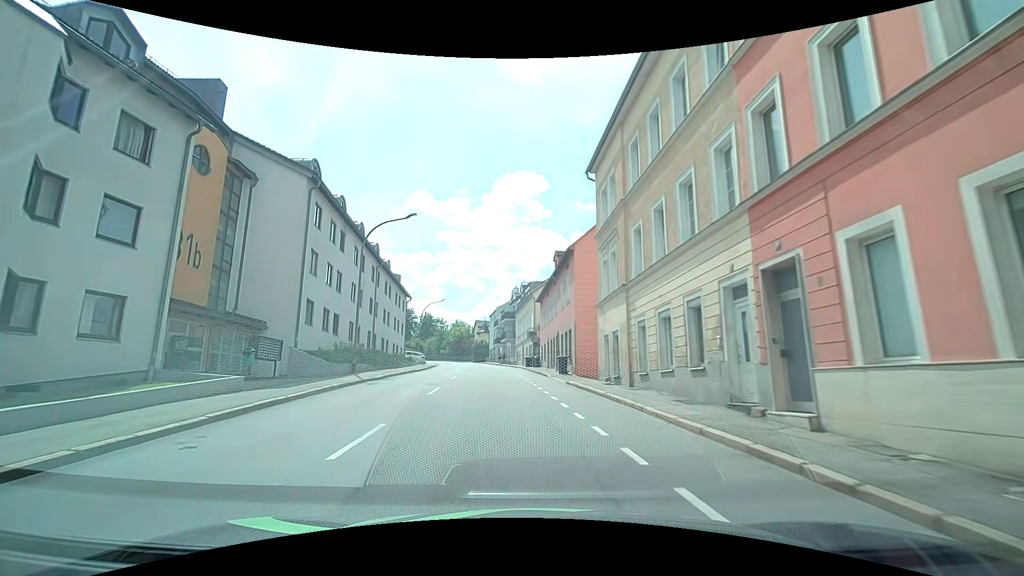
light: Day
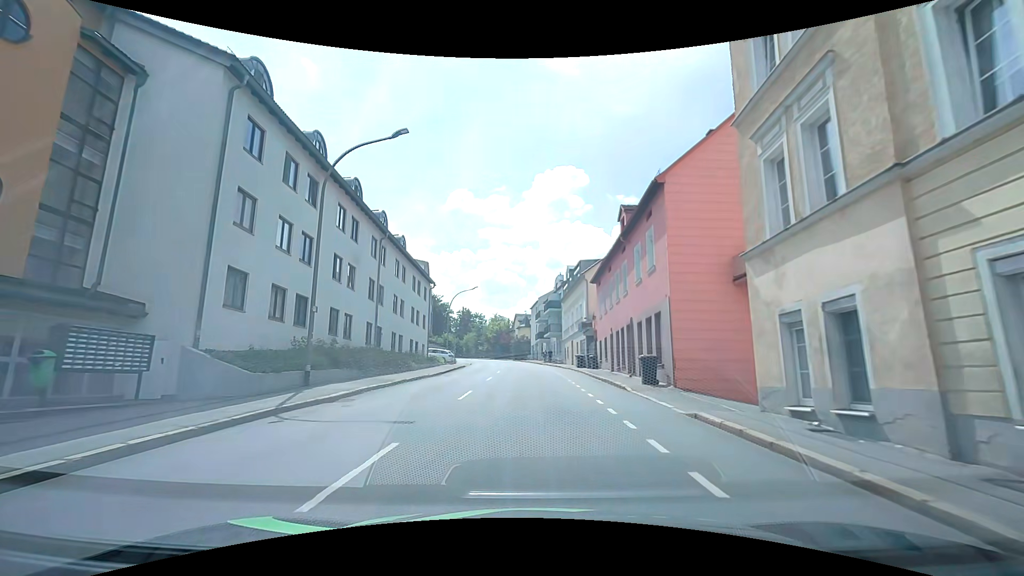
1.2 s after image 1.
(-0.7, +11.3) m; -4°
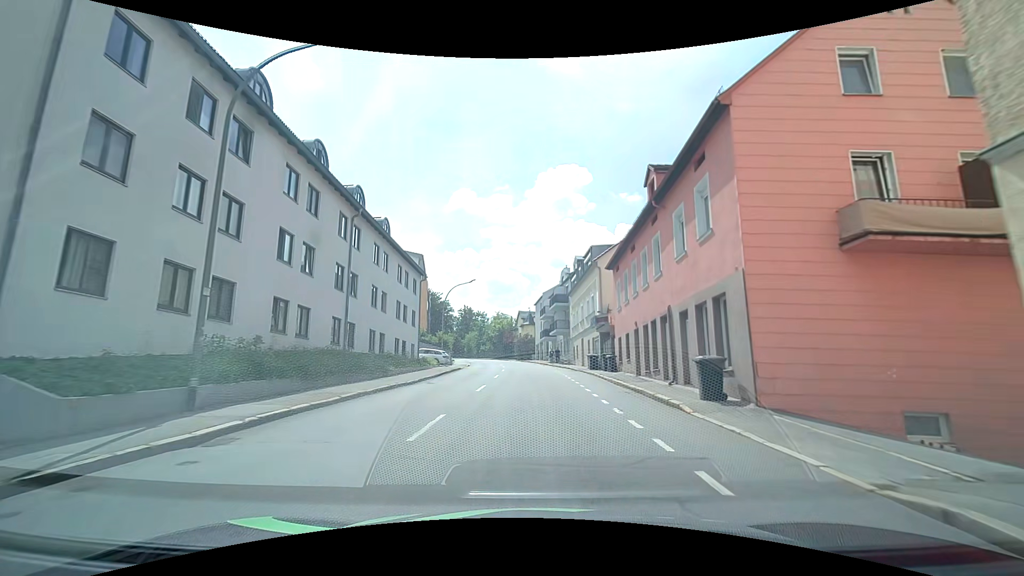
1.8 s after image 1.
(-0.1, +5.9) m; -2°
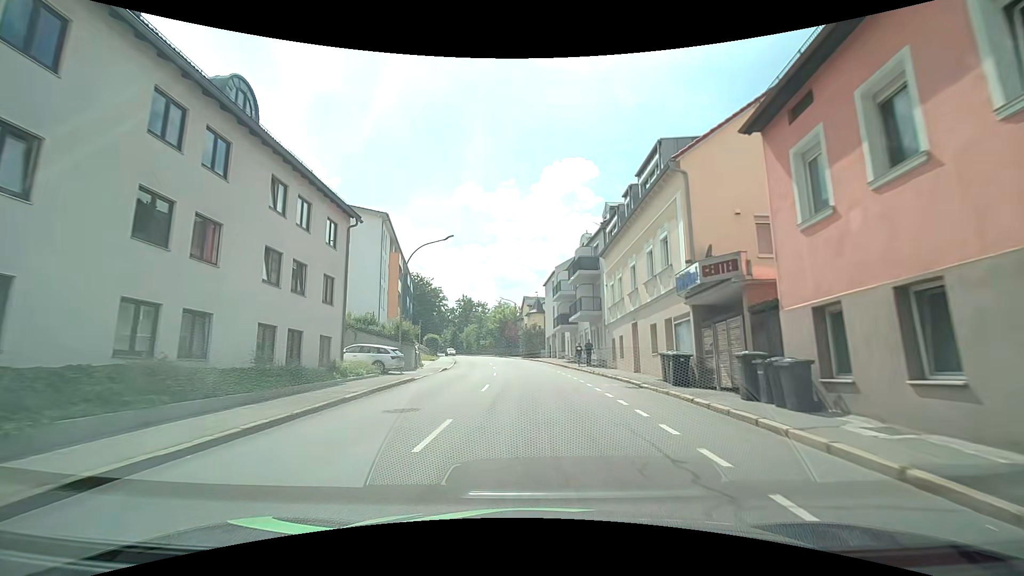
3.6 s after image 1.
(0.0, +19.2) m; -1°
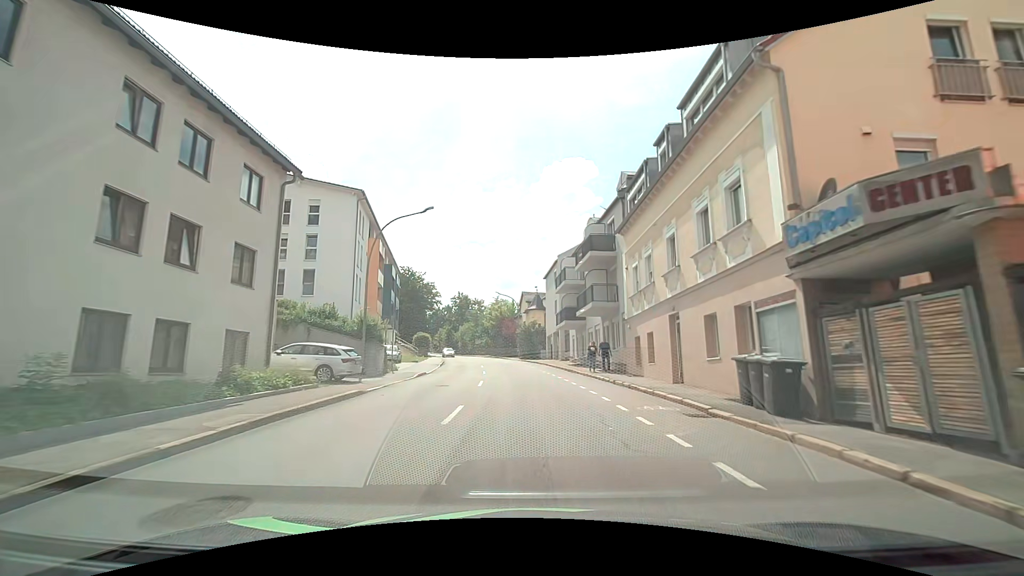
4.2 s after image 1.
(+0.1, +6.8) m; +1°
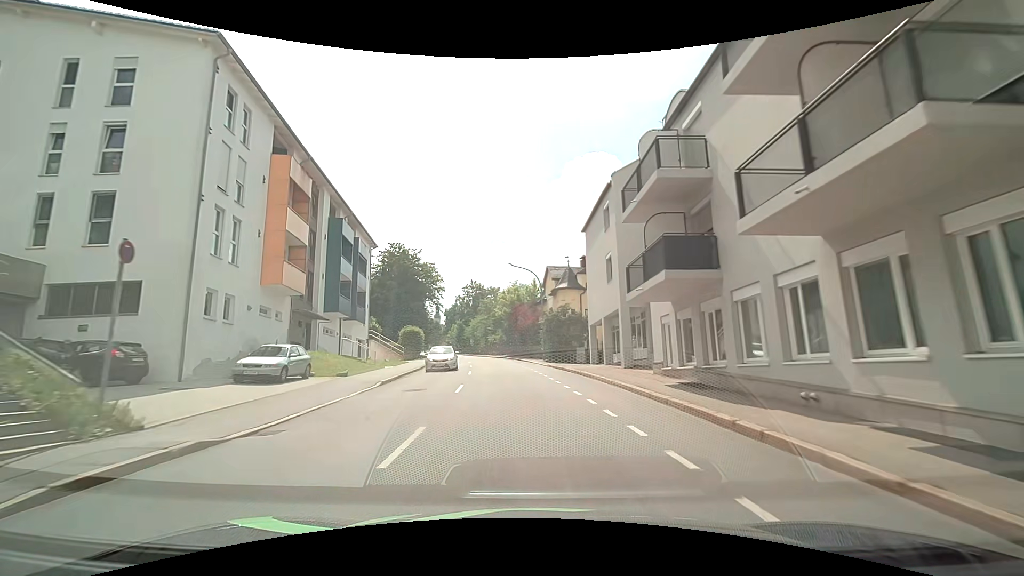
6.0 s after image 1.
(-0.6, +21.4) m; -4°
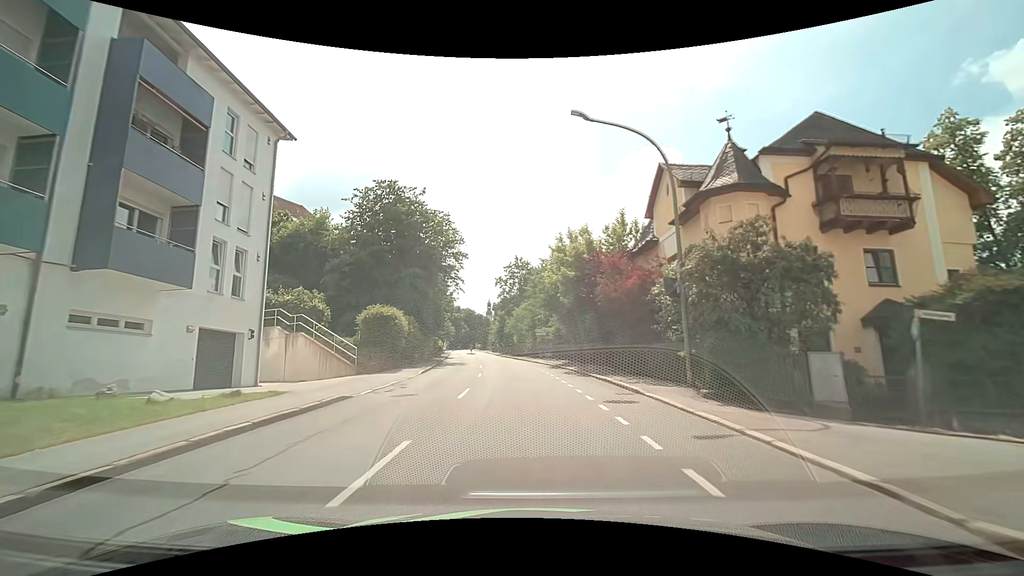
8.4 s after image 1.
(-1.4, +28.8) m; -6°
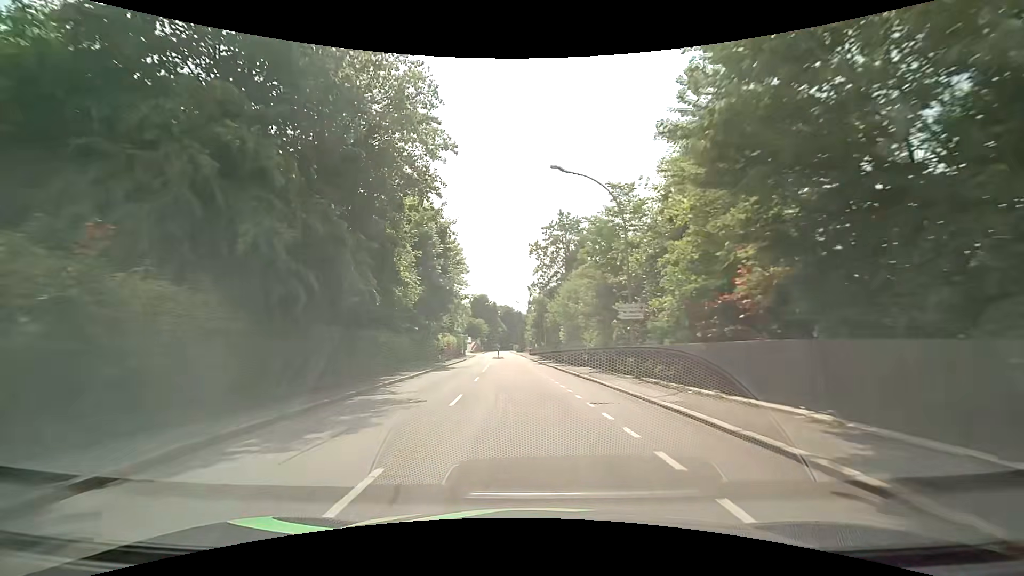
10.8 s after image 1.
(-1.1, +28.9) m; -4°
(0, +10) (-1, +20) (-1, +30) (-2, +40) (-2, +50) (-2, +60) (-3, +70) (-4, +80) (-5, +90) (-7, +100) m
